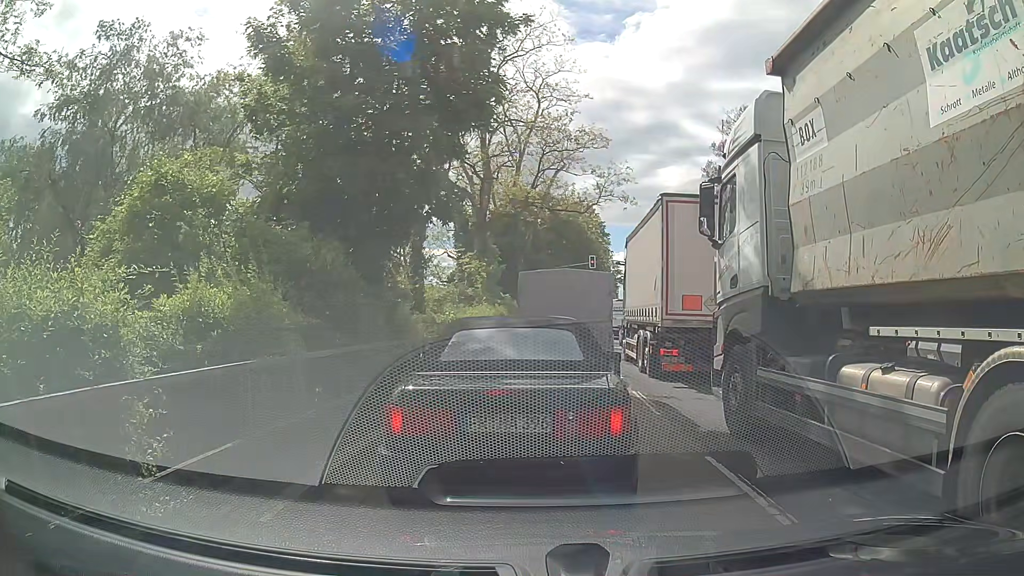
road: primary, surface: asphalt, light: Day
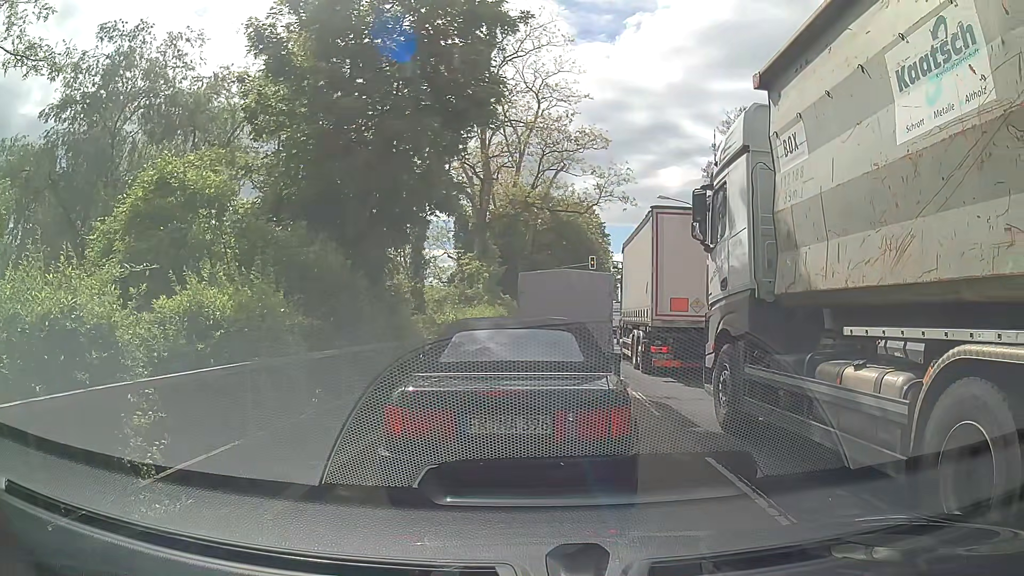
(0.0, +0.1) m; 0°
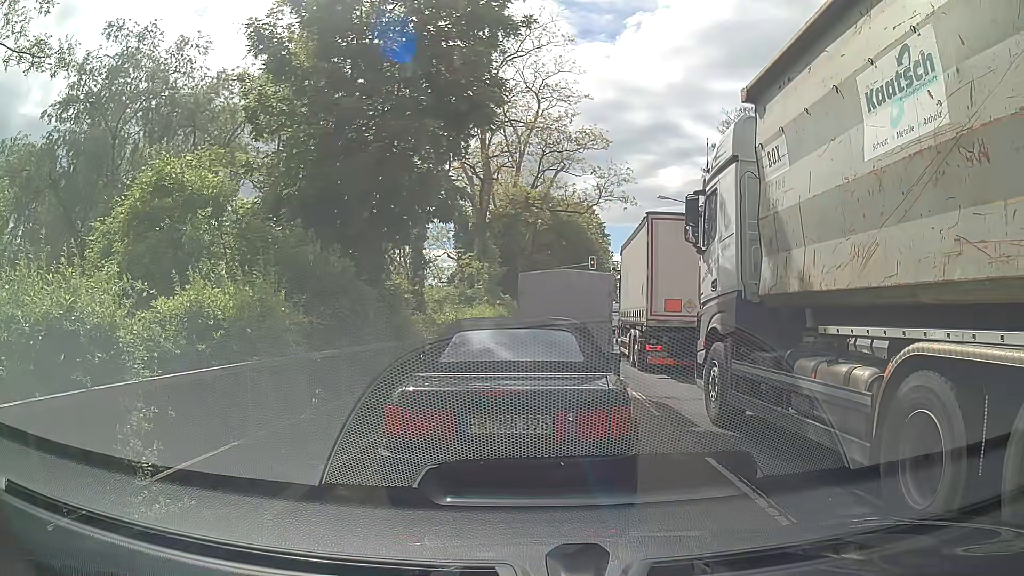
(0.0, 0.0) m; 0°
